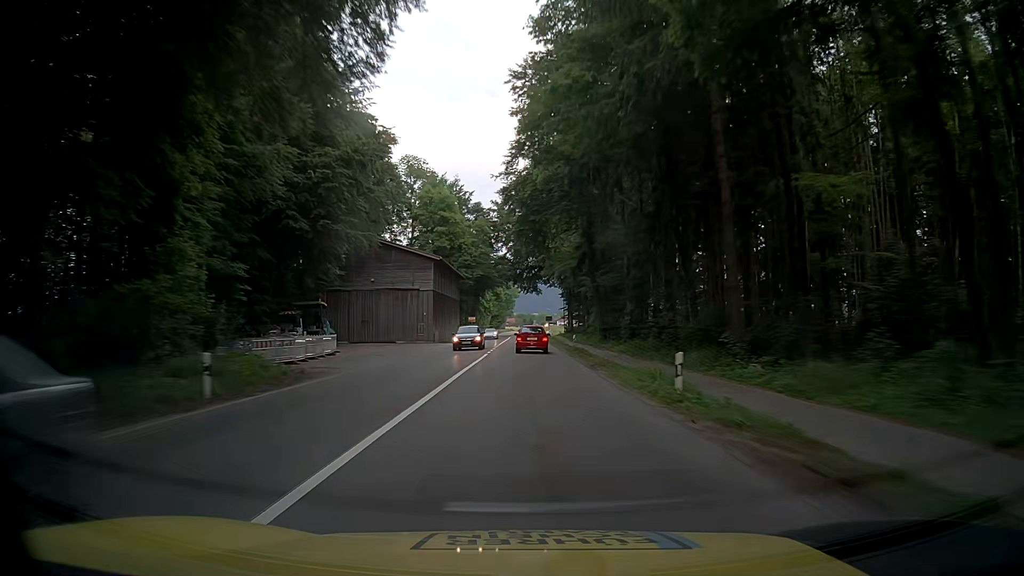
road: primary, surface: asphalt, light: Day
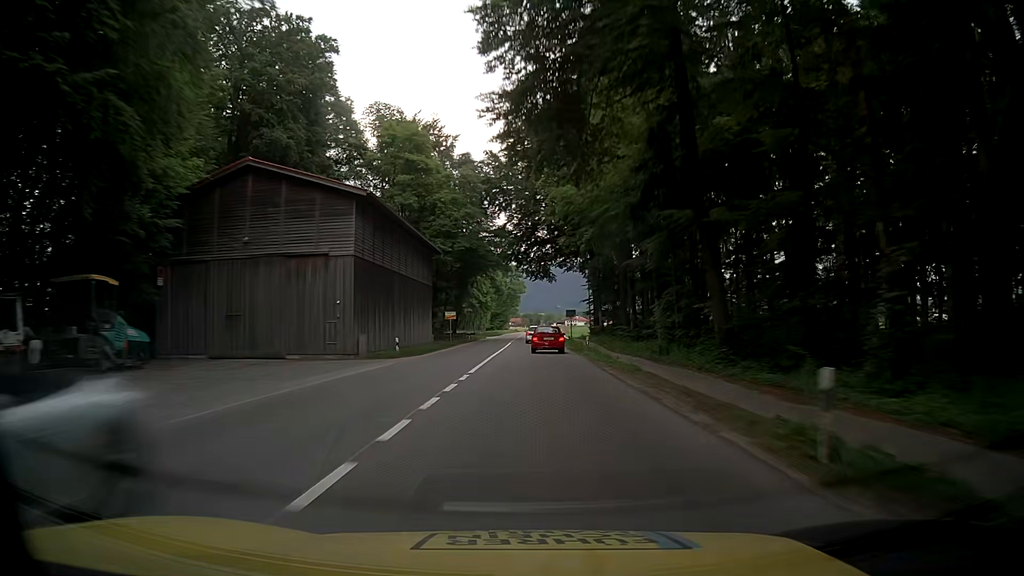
(+0.1, +33.3) m; 0°
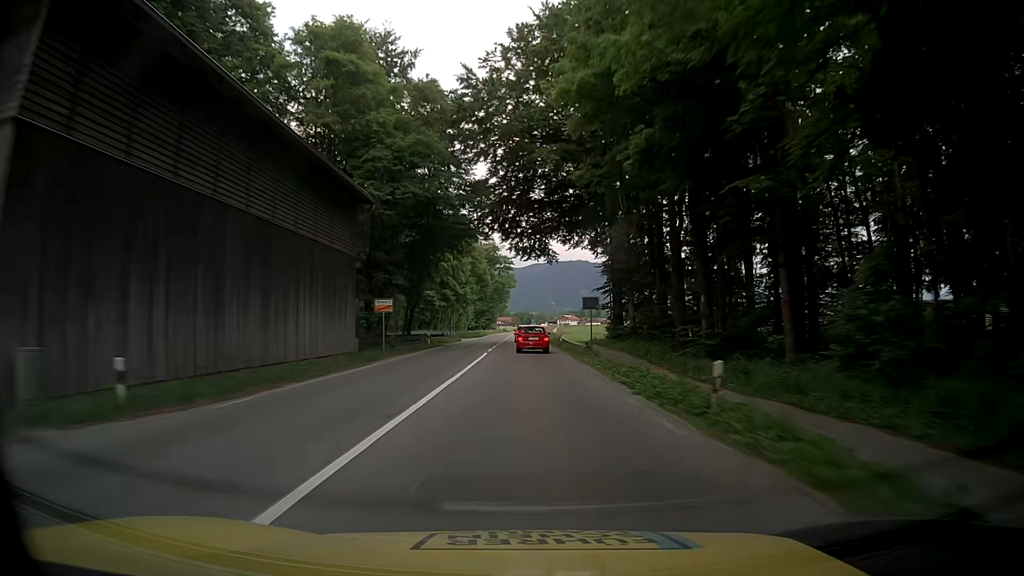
(+0.3, +24.9) m; +2°
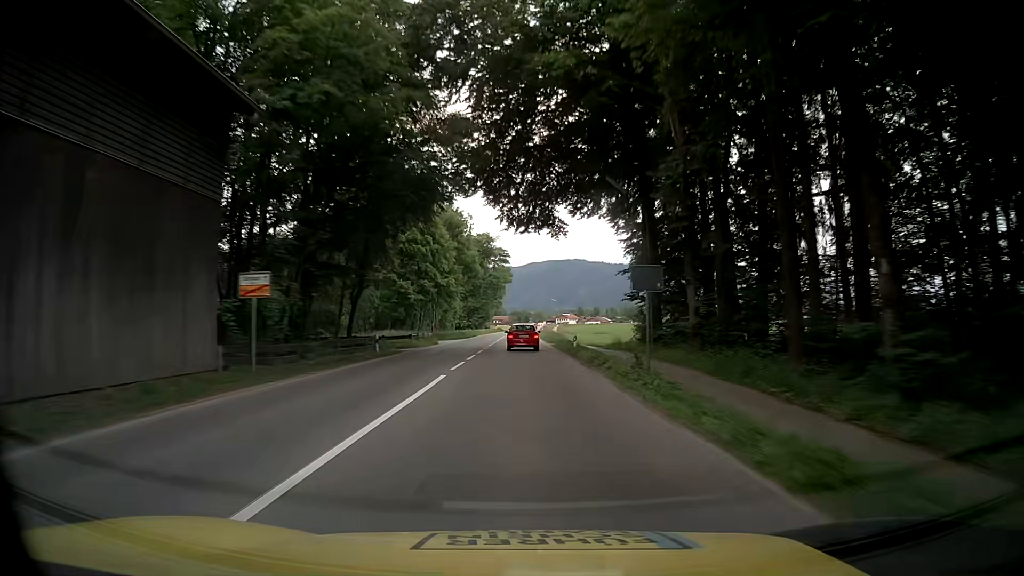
(-0.2, +16.7) m; -1°
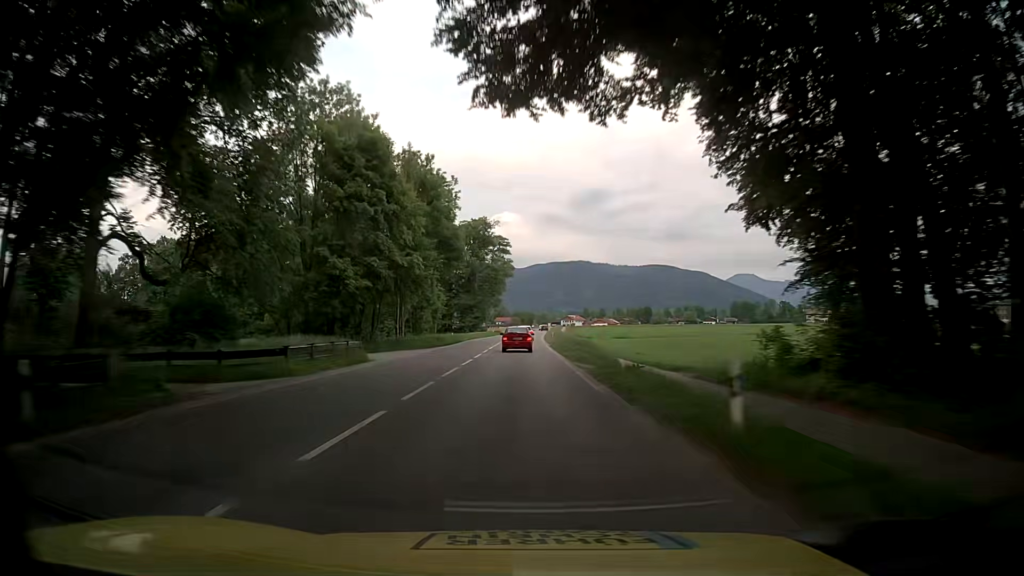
(+0.3, +25.3) m; 0°
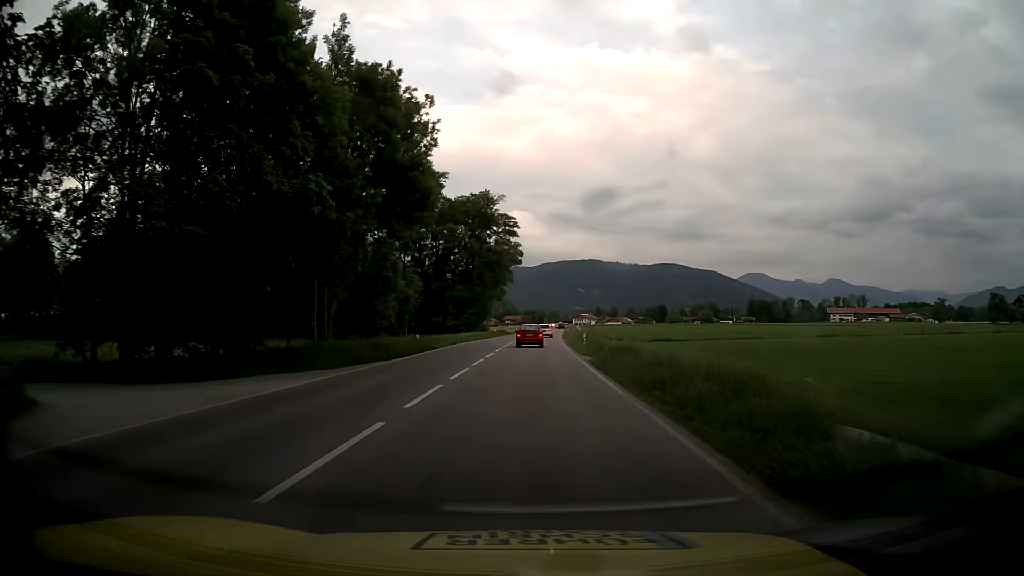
(+0.1, +25.5) m; 0°
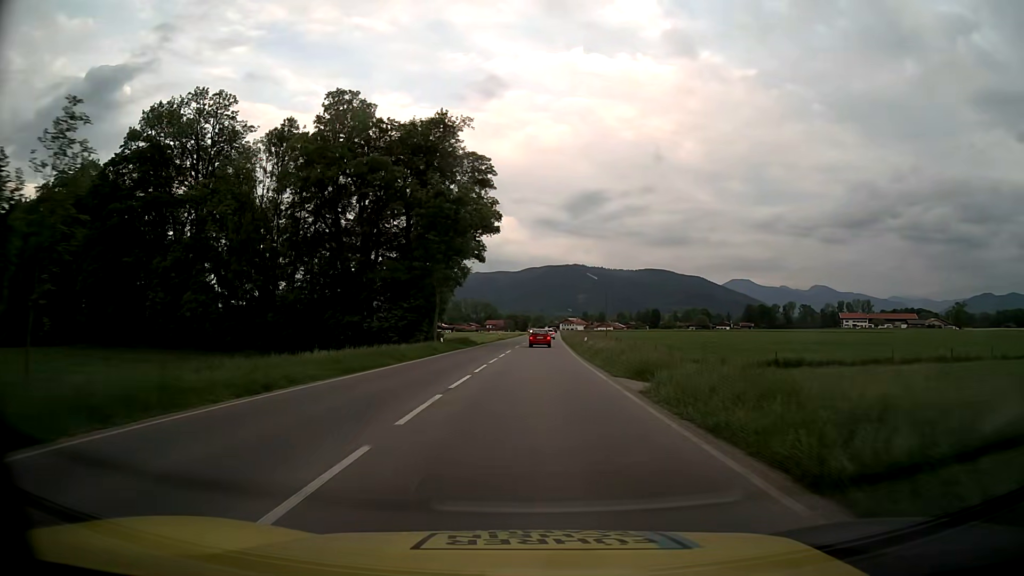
(+0.2, +43.6) m; +1°
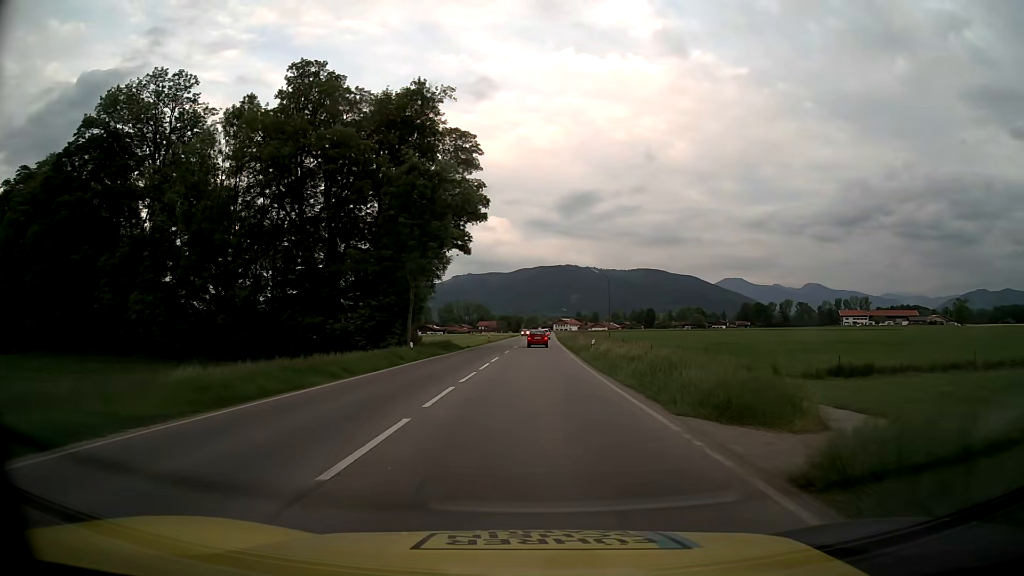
(+0.1, +9.4) m; +1°
(0, +10) (0, +20) (0, +30) (+1, +40) (+1, +50) (+1, +60) (+2, +70) (+2, +80) (+2, +90) (+2, +100) m
